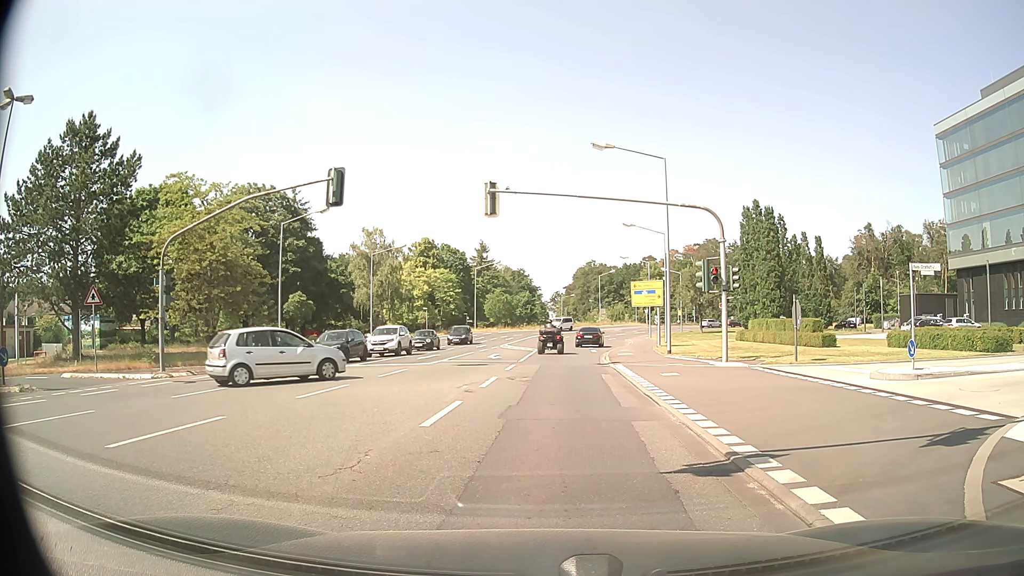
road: tertiary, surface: asphalt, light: Day
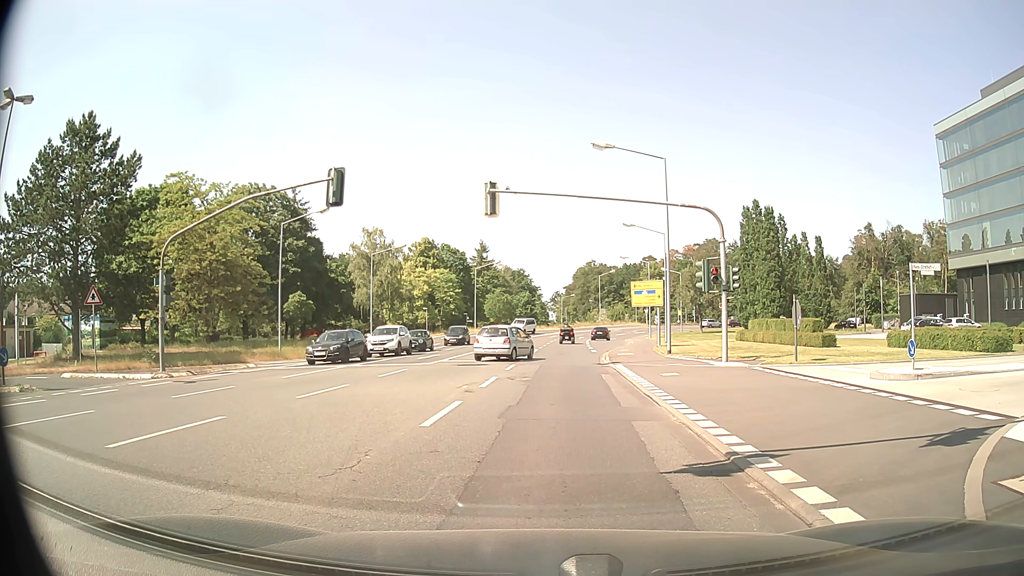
(0.0, 0.0) m; 0°
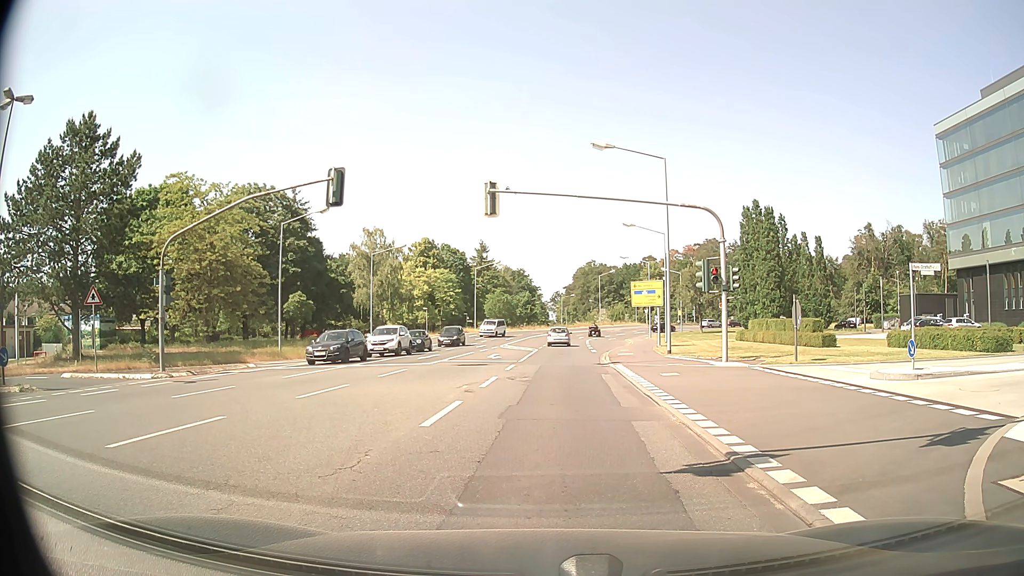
(0.0, 0.0) m; 0°
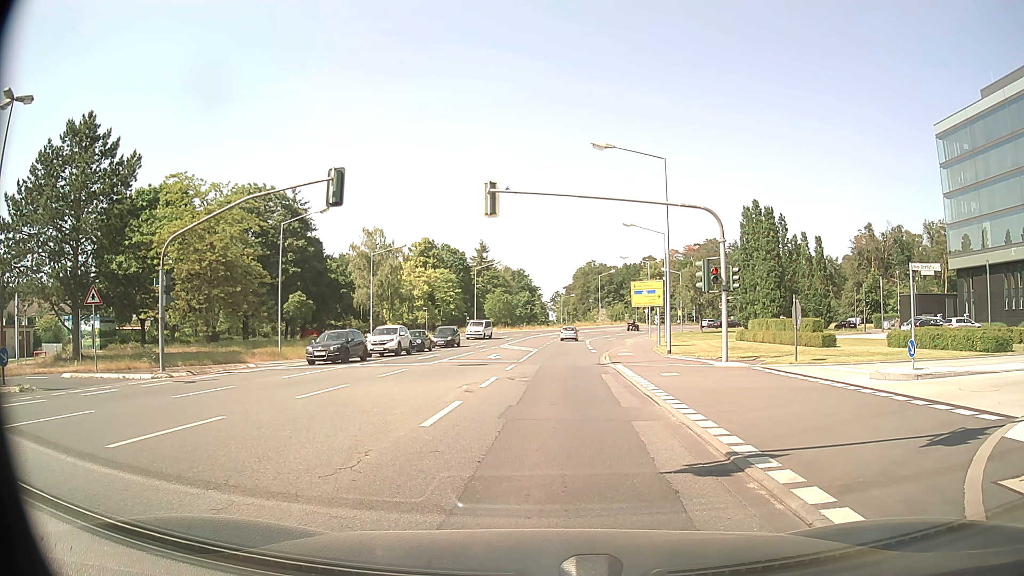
(0.0, 0.0) m; 0°
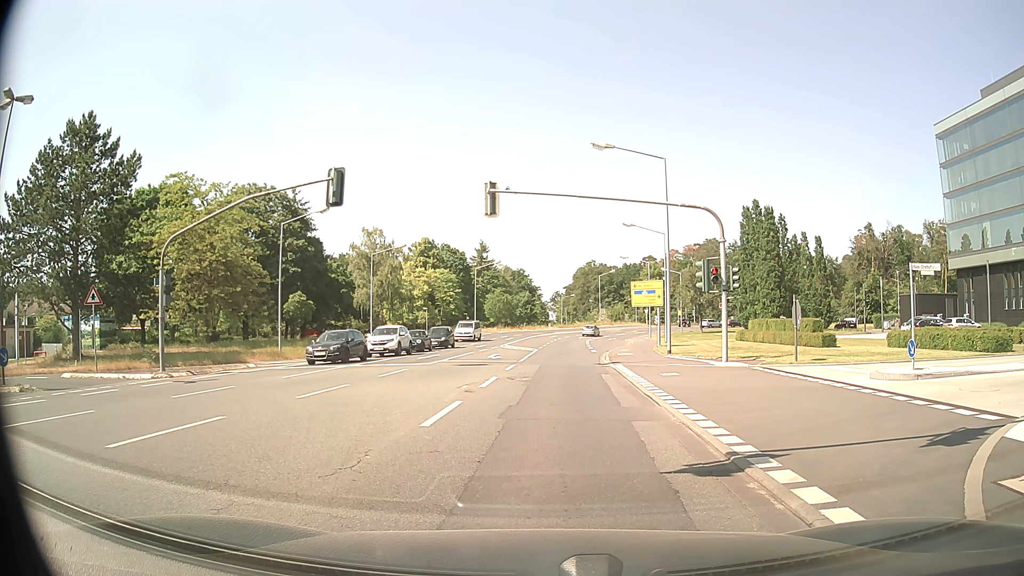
(0.0, 0.0) m; 0°
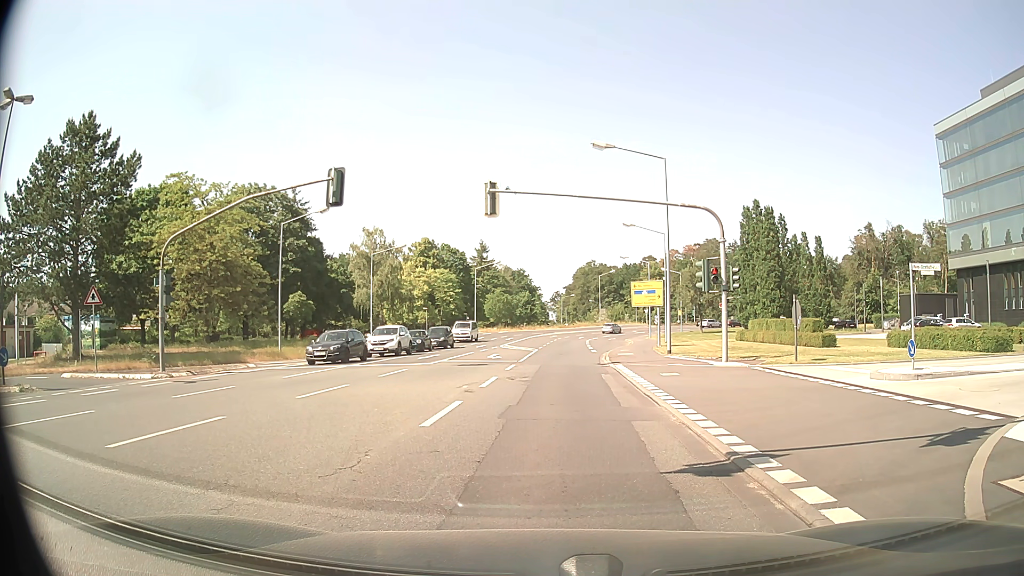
(0.0, 0.0) m; 0°
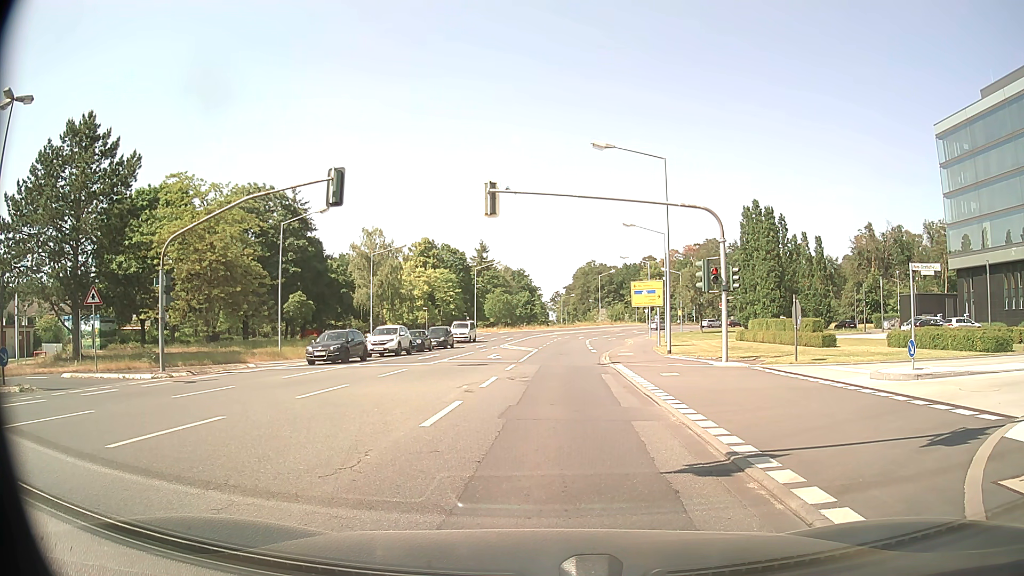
(0.0, 0.0) m; 0°
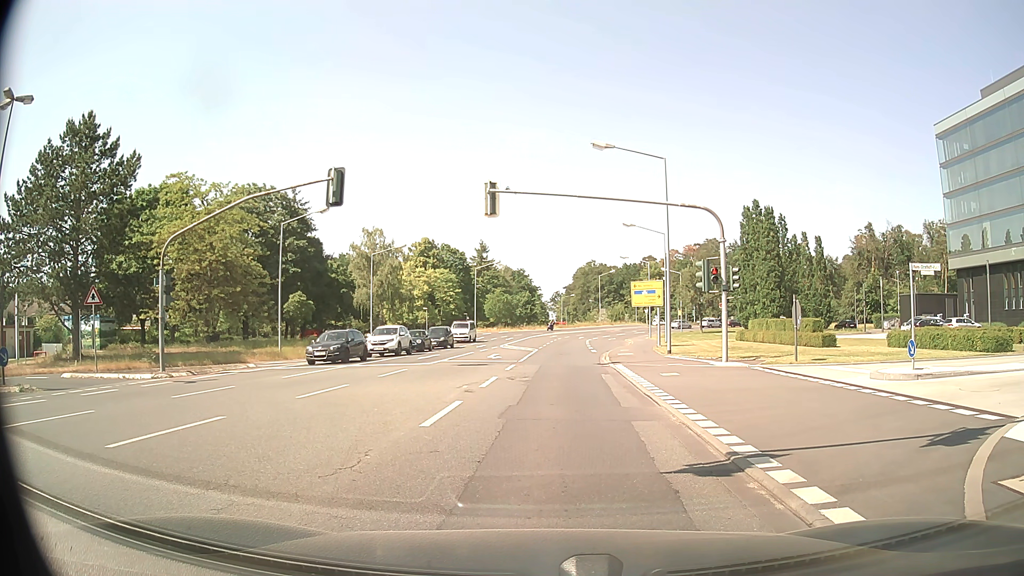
(0.0, 0.0) m; 0°
(0, +10) (+1, +20) (+1, +30) (+2, +40) (+4, +50) (+6, +60) (+7, +70) (+8, +79) (+11, +89) (+16, +98) m
